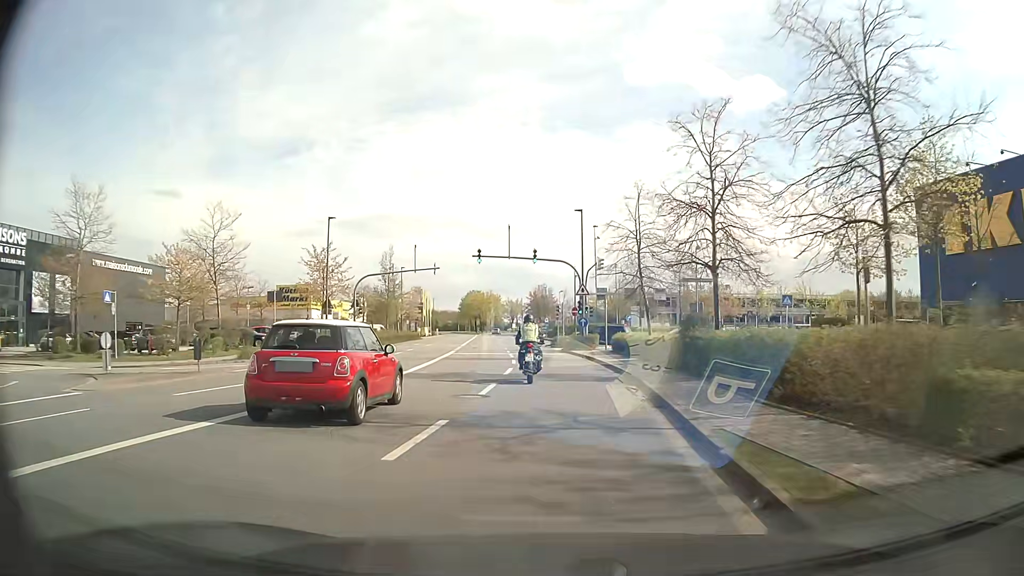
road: residential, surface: asphalt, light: Day
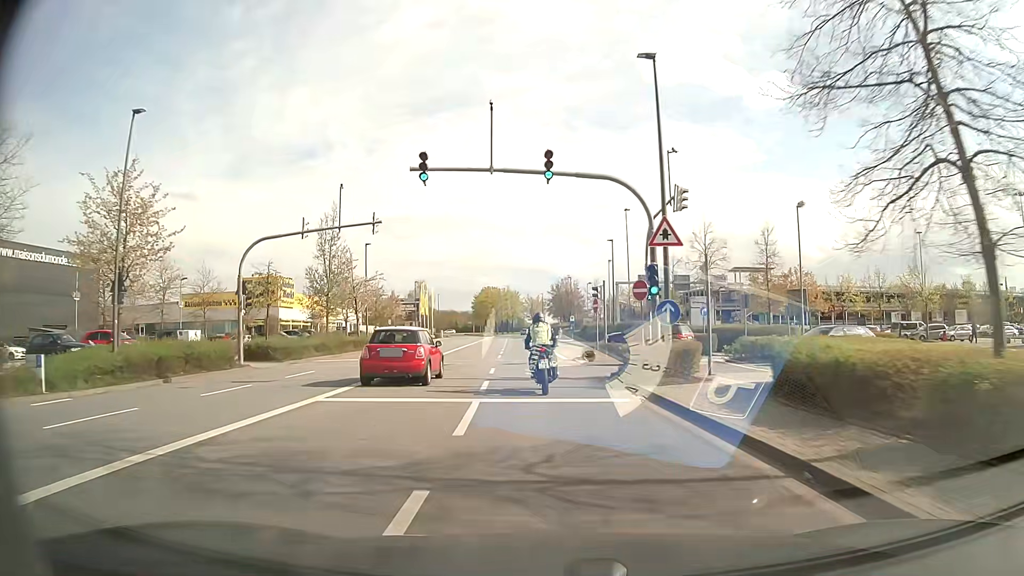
(-0.3, +23.0) m; -2°
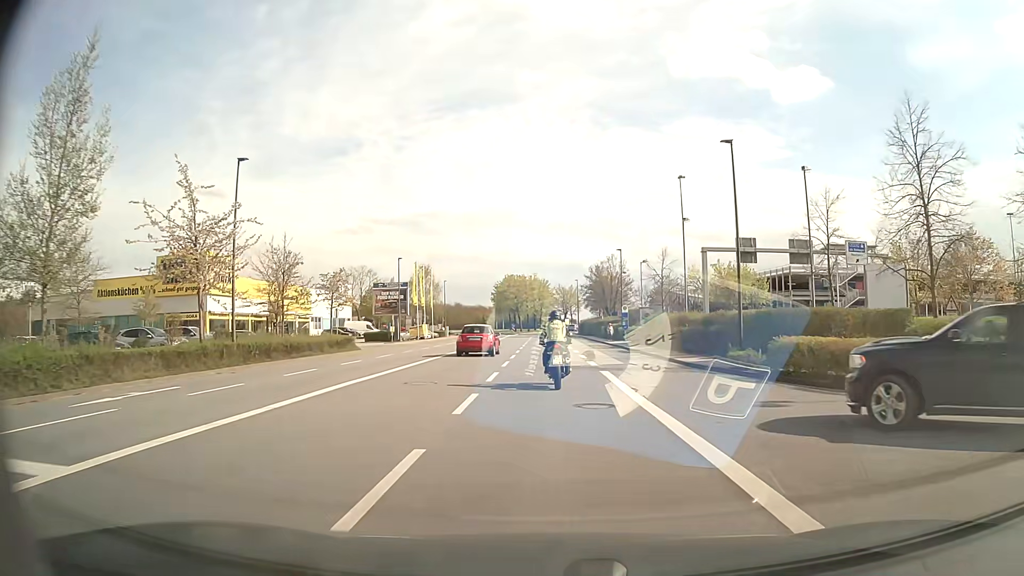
(-0.9, +28.1) m; -3°
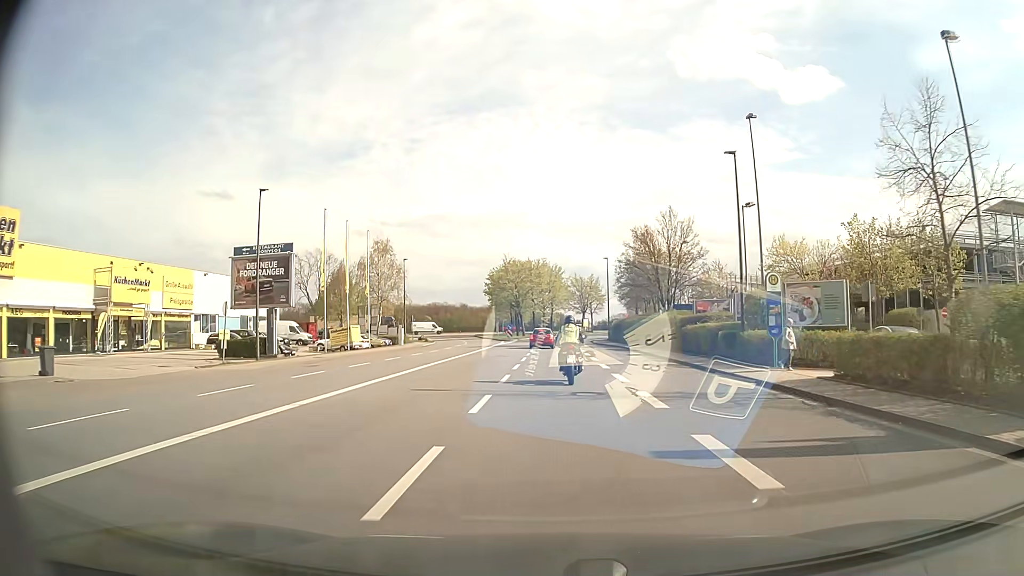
(-0.5, +35.8) m; -1°
